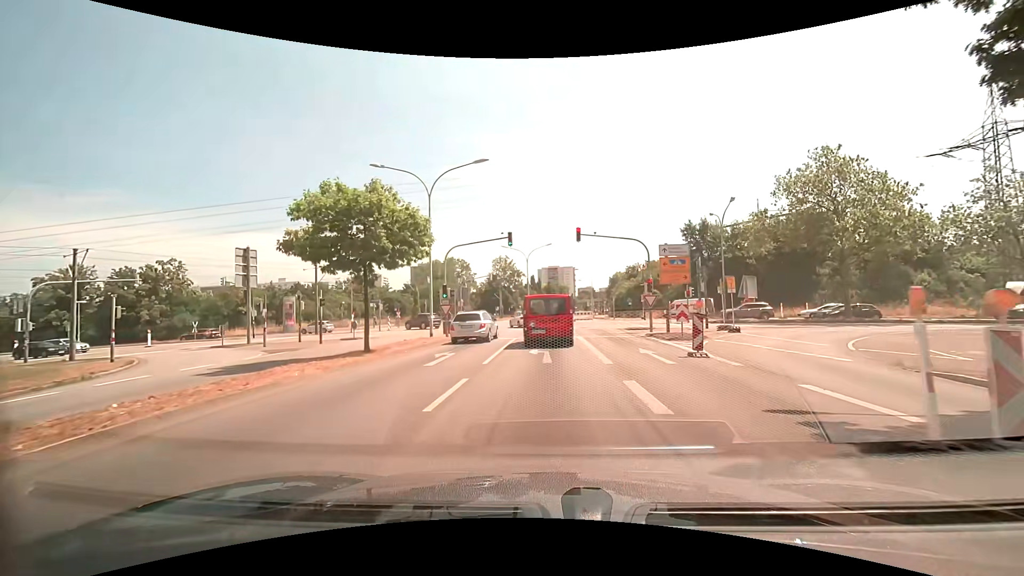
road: secondary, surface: asphalt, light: Day
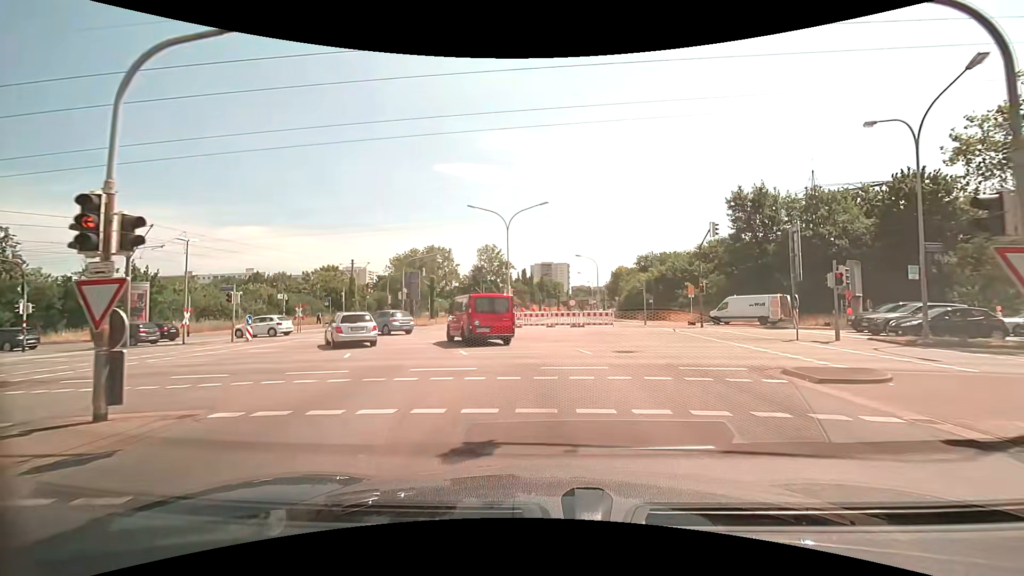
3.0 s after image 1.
(+0.2, +23.1) m; +1°
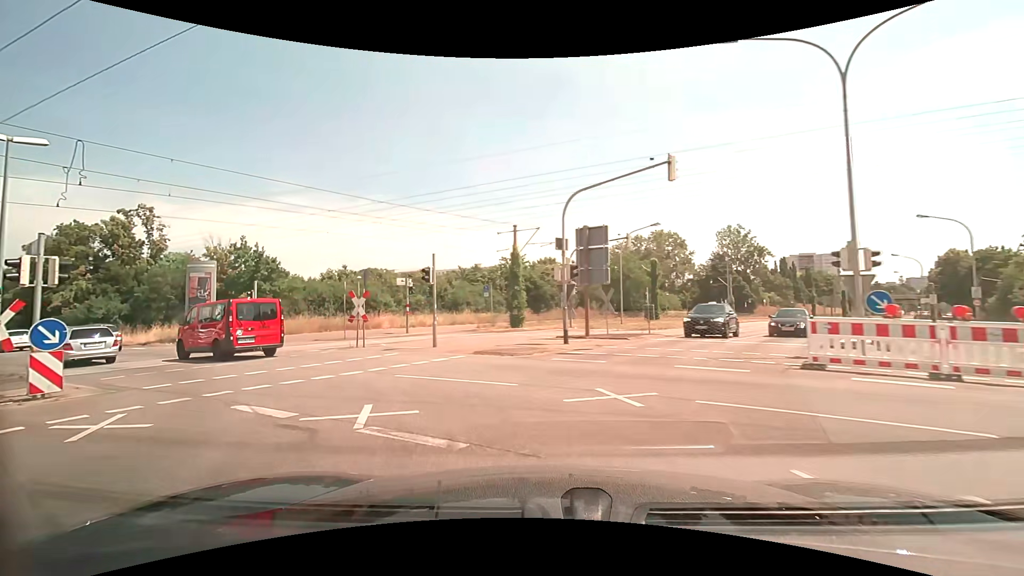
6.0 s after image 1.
(-3.3, +23.3) m; -25°
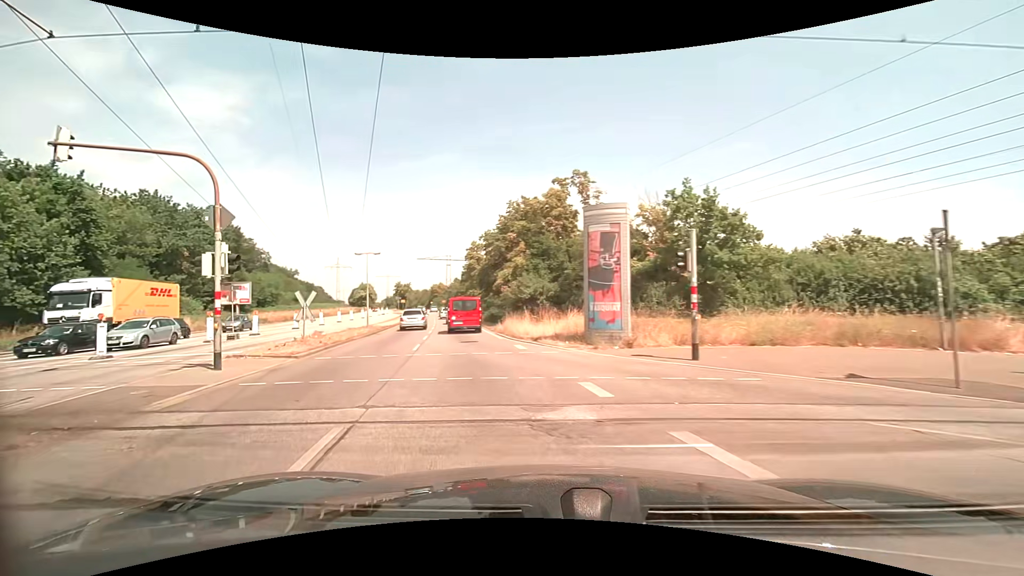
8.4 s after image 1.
(-6.7, +15.9) m; -50°
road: primary
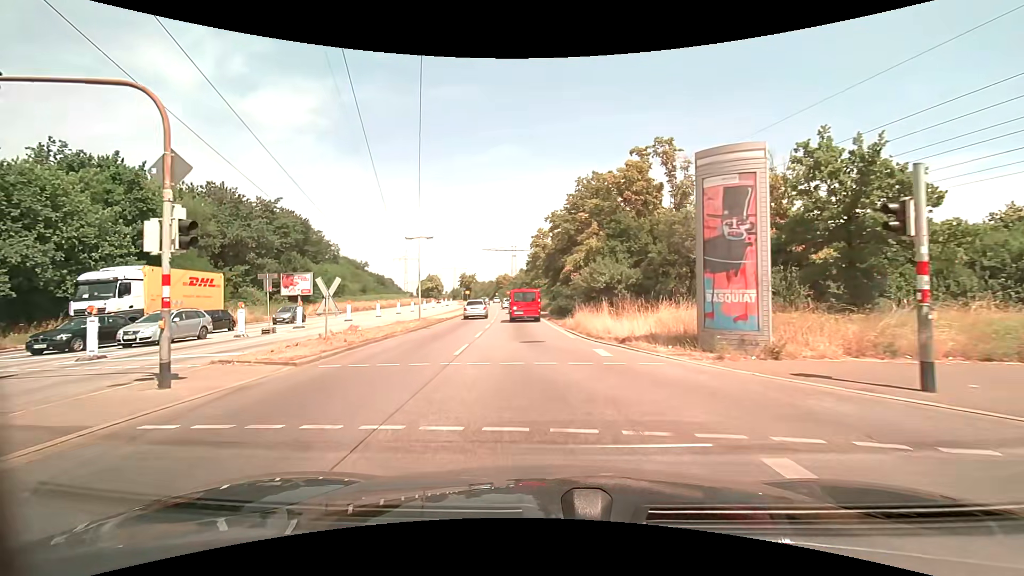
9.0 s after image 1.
(-0.3, +4.8) m; -7°
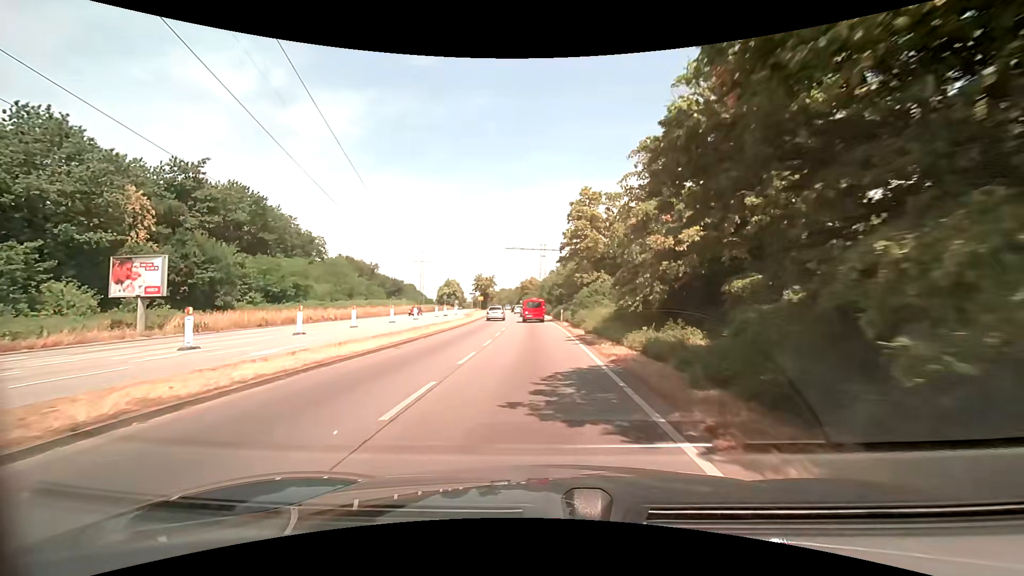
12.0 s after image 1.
(-2.0, +30.7) m; -5°
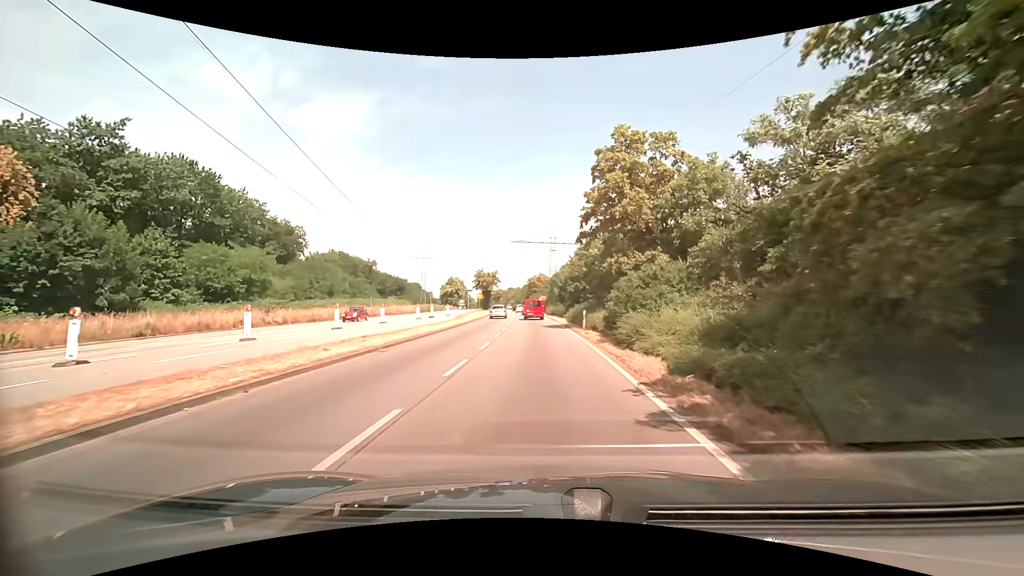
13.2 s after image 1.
(-0.1, +14.7) m; -1°
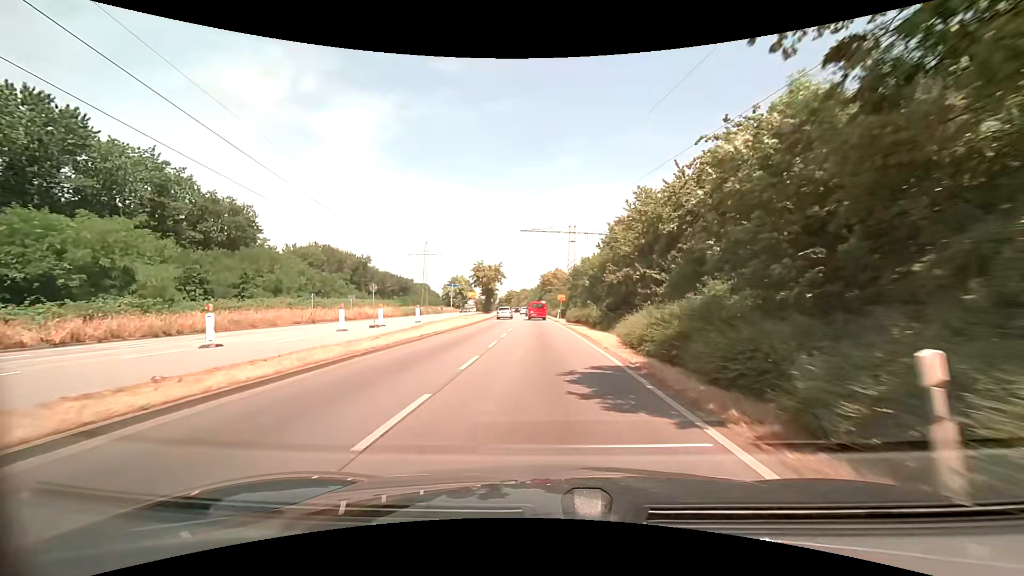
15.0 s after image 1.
(-0.3, +23.4) m; -2°
(0, +10) (0, +20) (0, +30) (-1, +40) (-1, +50) (-1, +60) (-2, +70) (-2, +80) (-3, +90) (-4, +100) m
